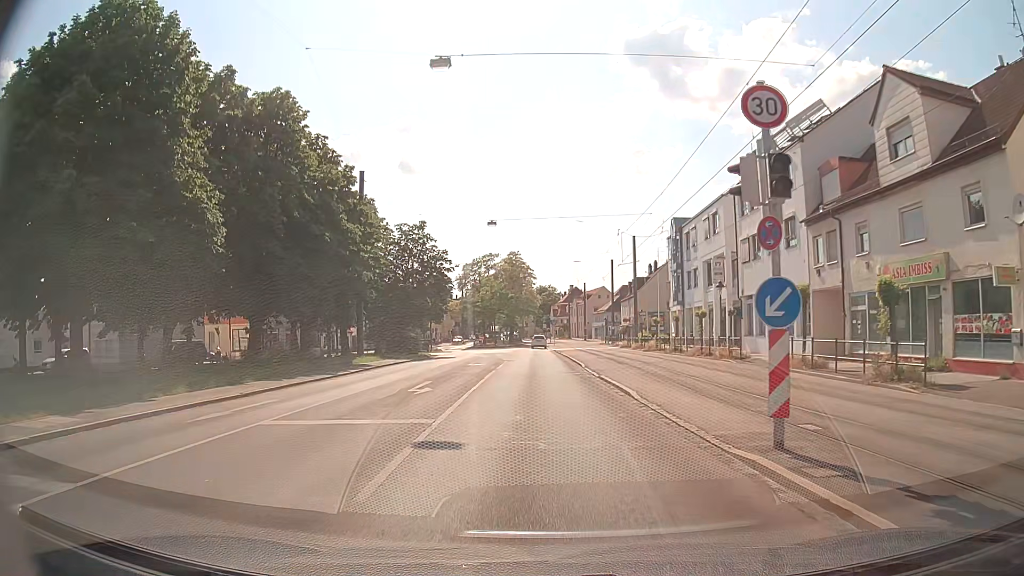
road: tertiary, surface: asphalt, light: Day
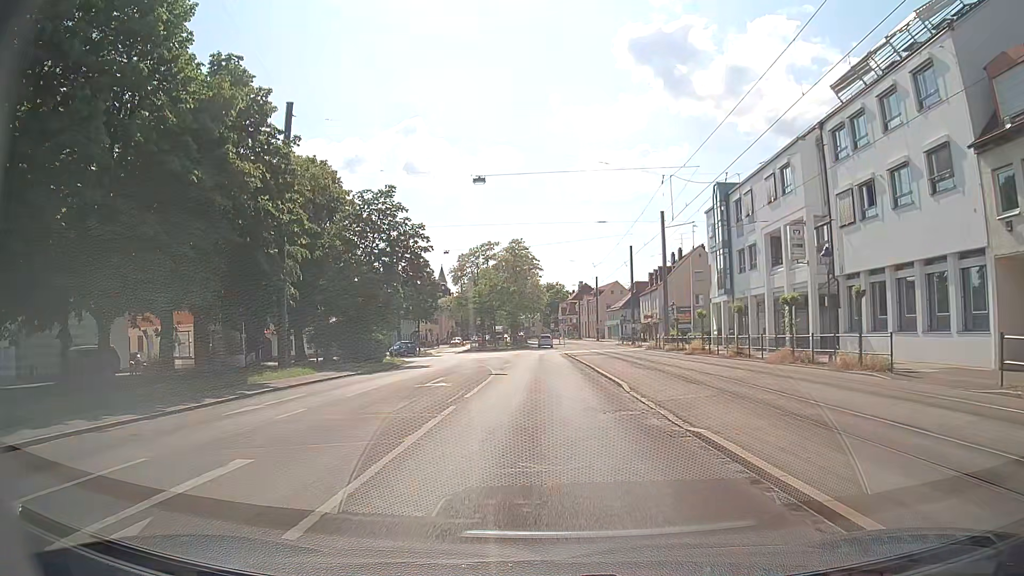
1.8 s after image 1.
(-0.3, +14.0) m; -1°
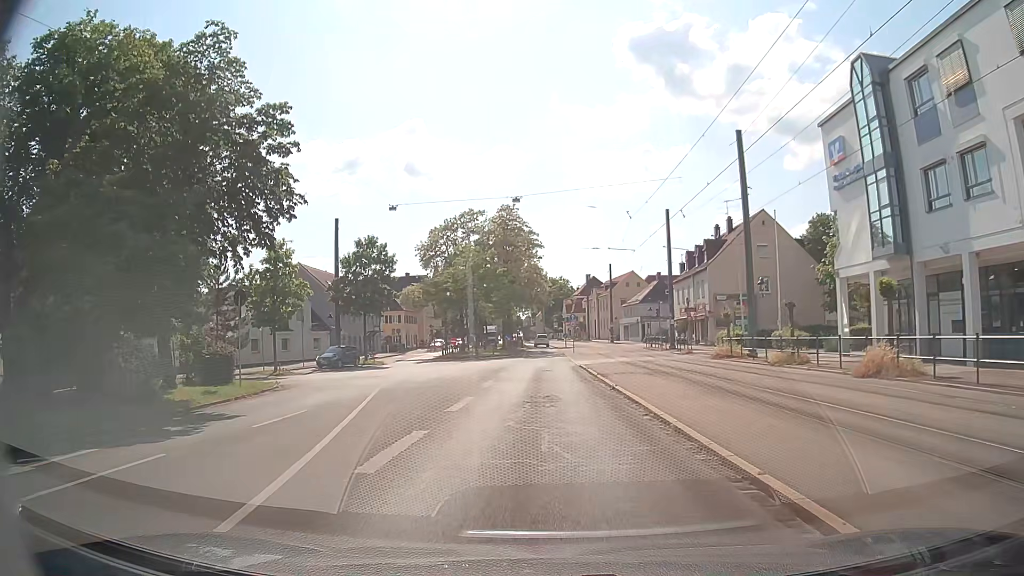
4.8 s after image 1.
(0.0, +24.1) m; 0°
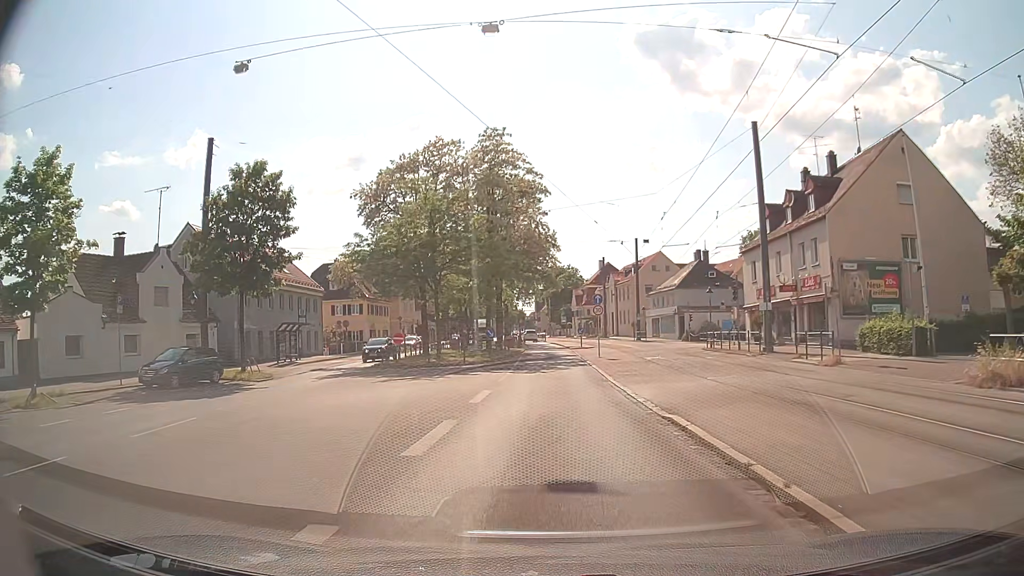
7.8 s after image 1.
(-0.2, +23.8) m; 0°
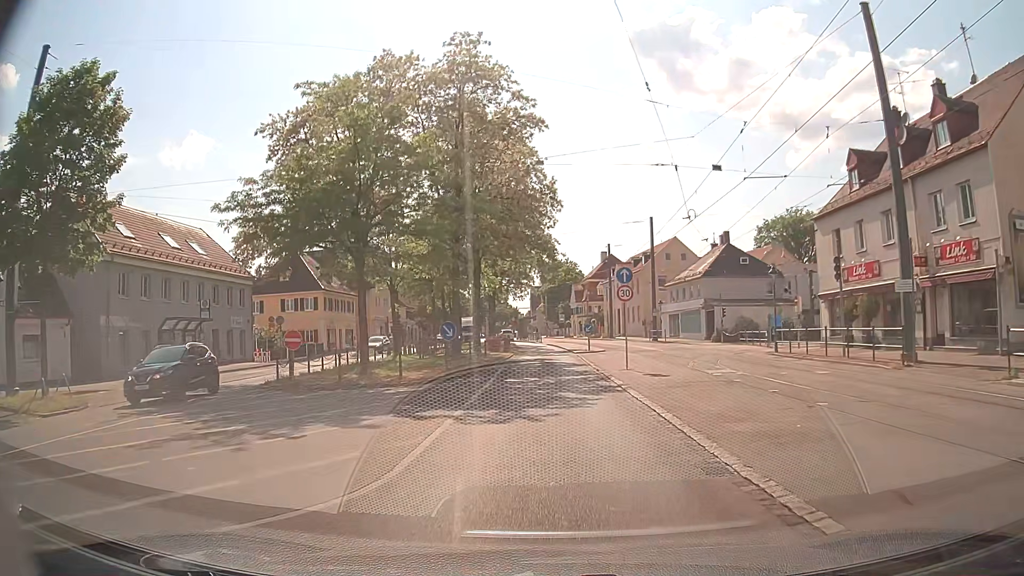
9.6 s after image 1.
(0.0, +14.3) m; 0°
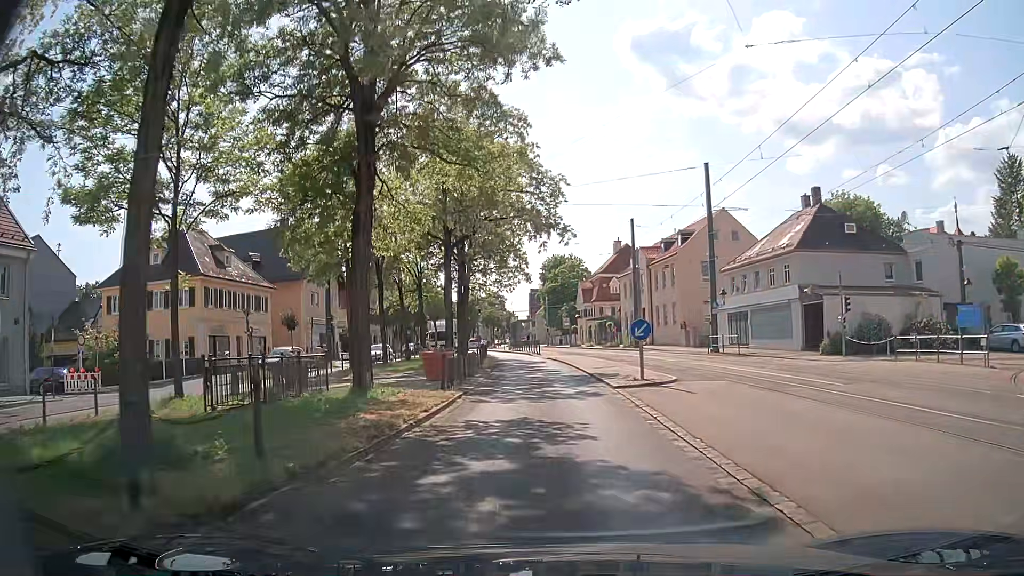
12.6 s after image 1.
(0.0, +23.3) m; 0°
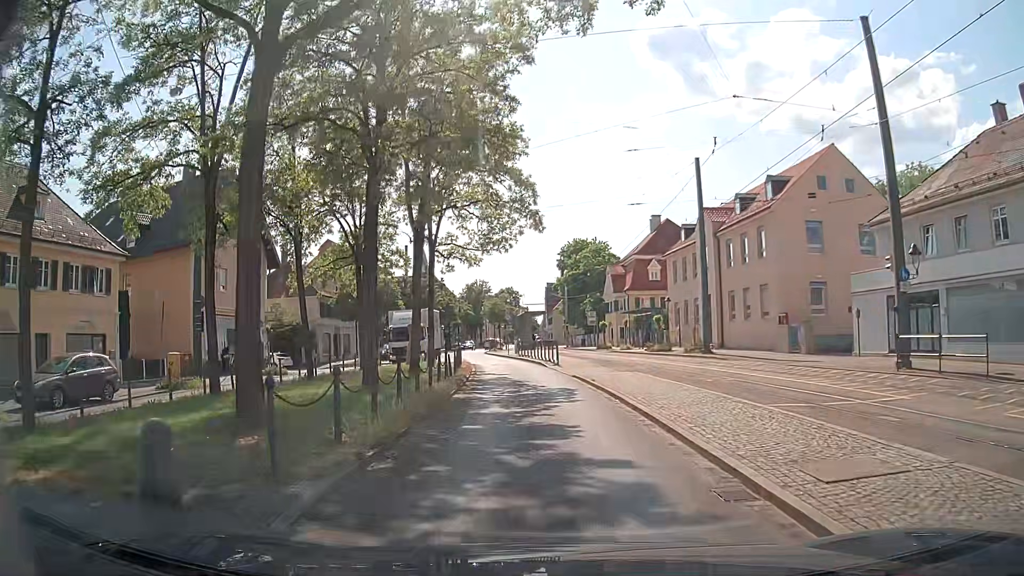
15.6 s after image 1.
(-0.3, +21.7) m; -1°
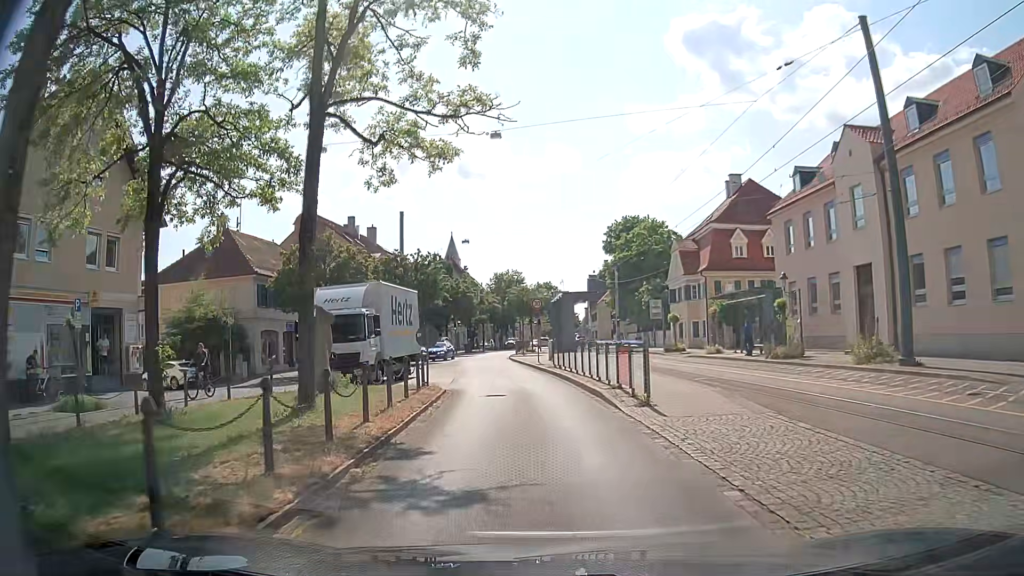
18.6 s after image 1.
(-0.6, +20.0) m; -4°
(0, +10) (-1, +20) (-2, +30) (-3, +40) (-4, +50) (-4, +60) (-4, +70) (-3, +80) (-2, +90) (-1, +100) m
